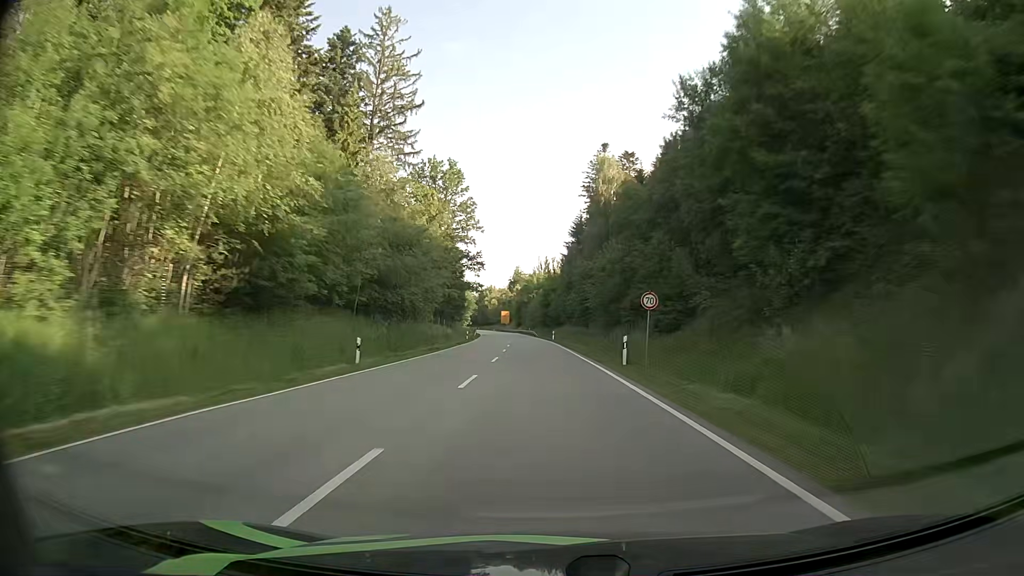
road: primary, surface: asphalt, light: Day
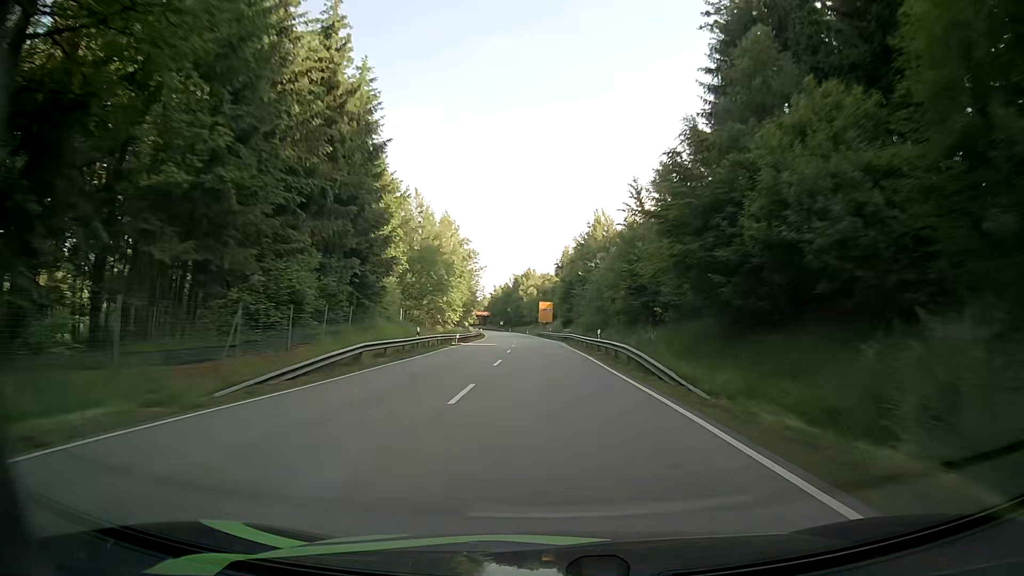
(-3.7, +86.7) m; -4°
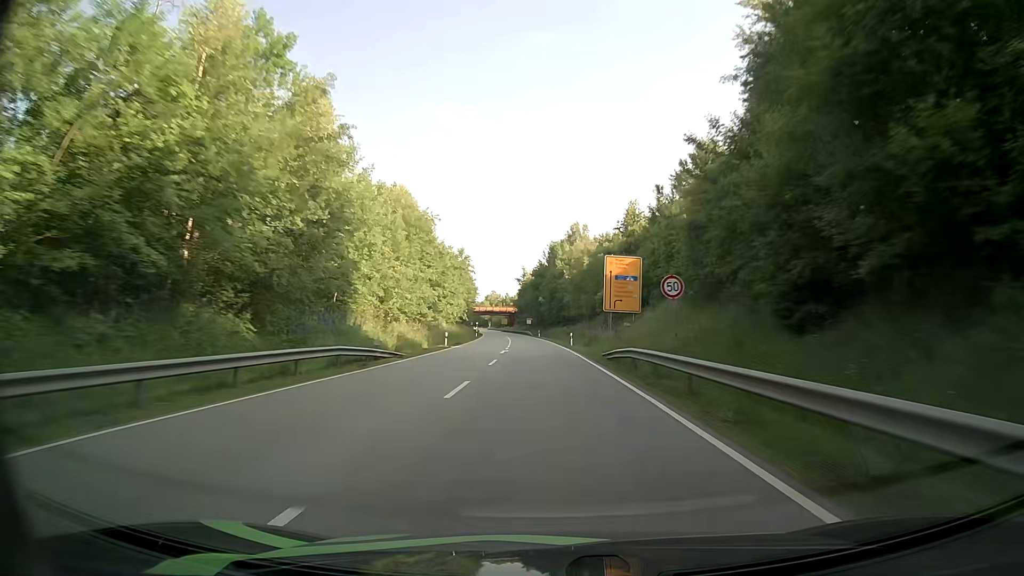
(-2.7, +87.0) m; -4°
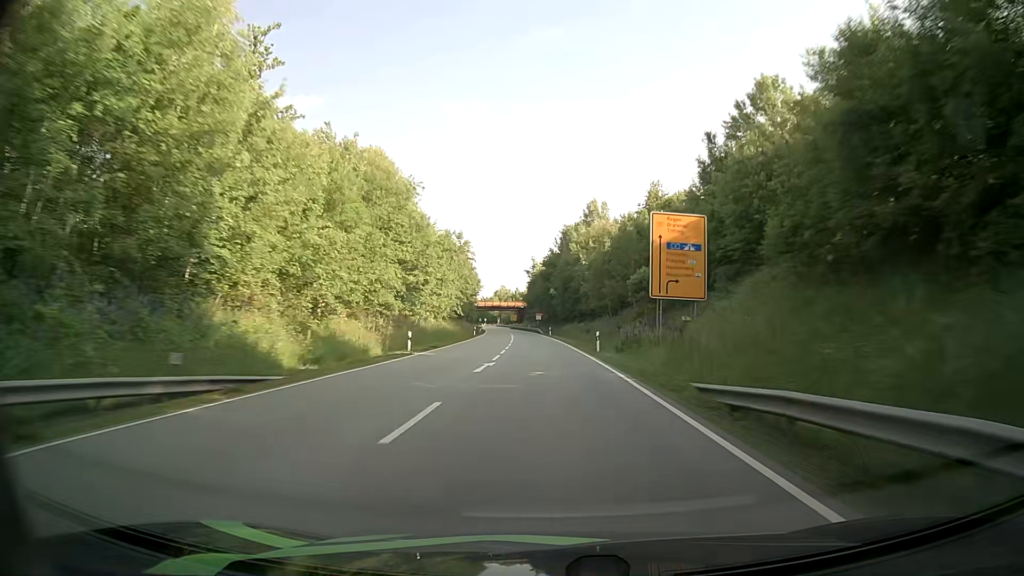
(-0.1, +17.2) m; -1°
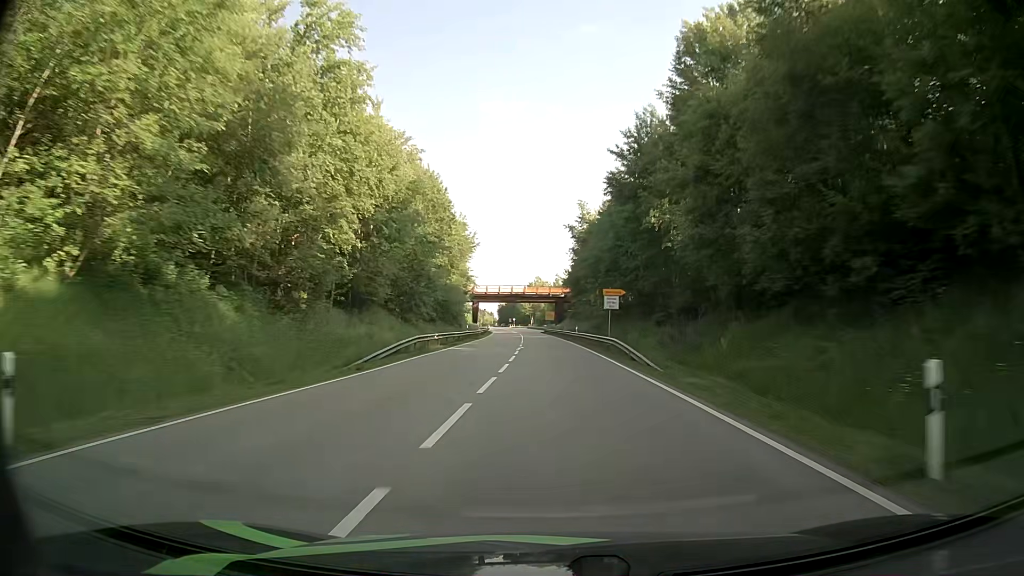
(-2.9, +78.1) m; -4°
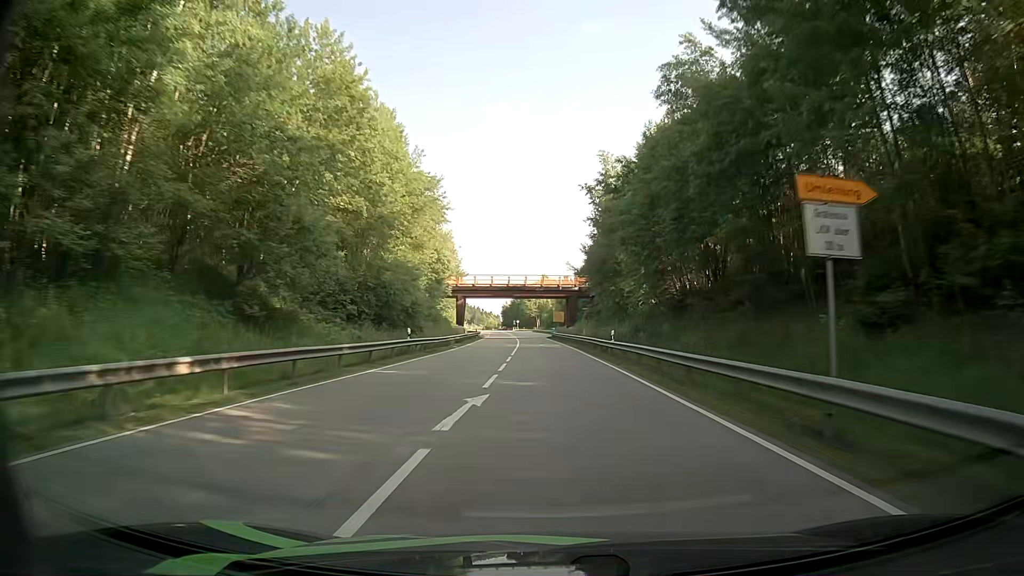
(-0.2, +27.8) m; -1°
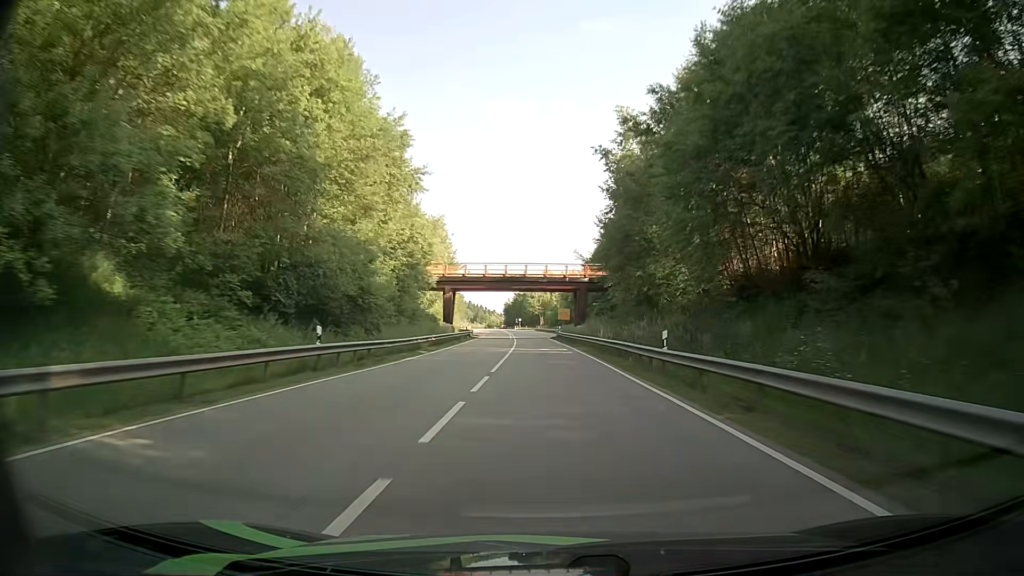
(-0.1, +13.5) m; -1°
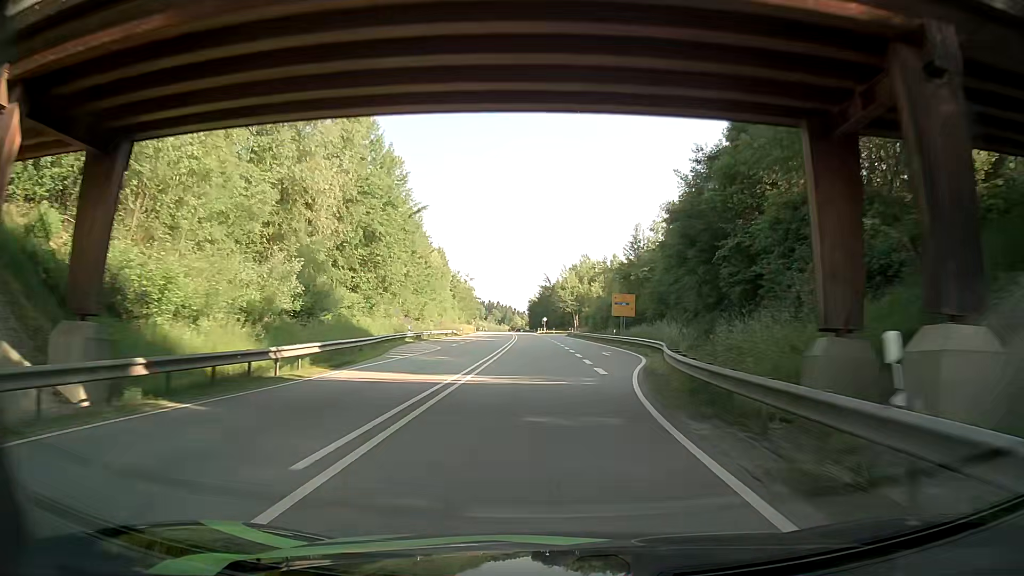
(-1.0, +63.5) m; -2°
(0, +10) (0, +20) (0, +30) (-1, +40) (-1, +50) (-1, +60) (-1, +70) (-2, +80) (-2, +90) (-2, +100) m
